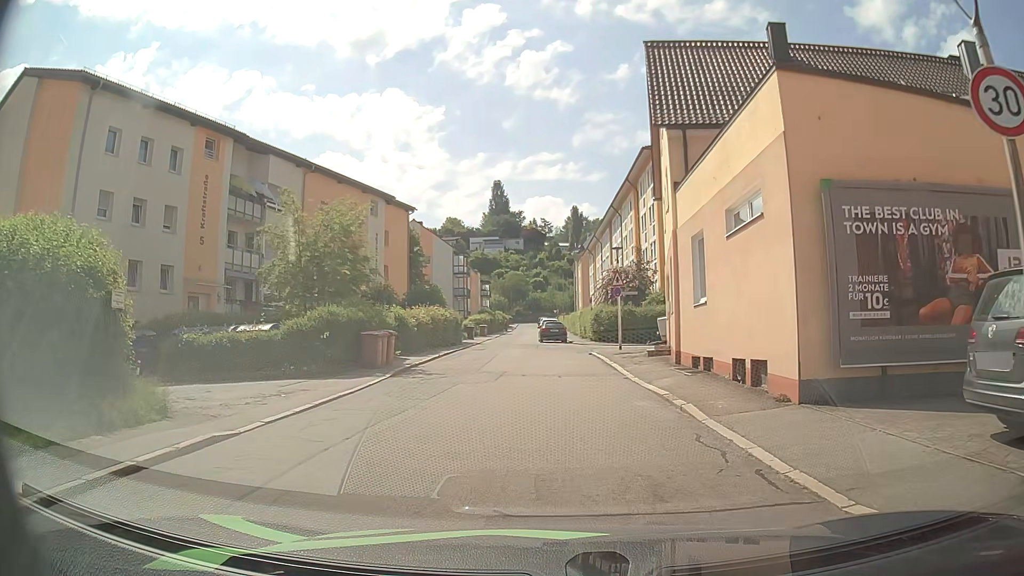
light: Day
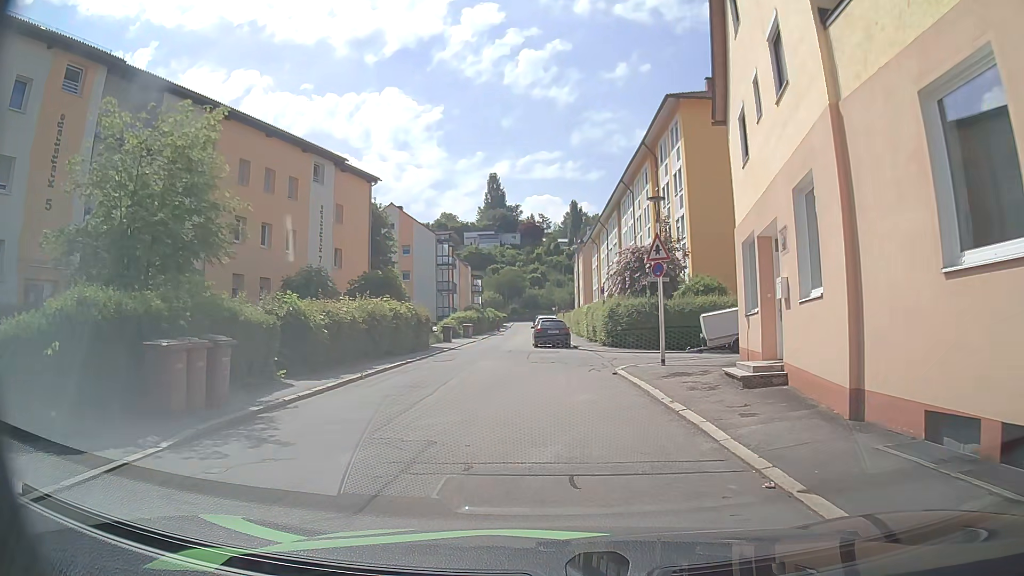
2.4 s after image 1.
(0.0, +11.3) m; -1°
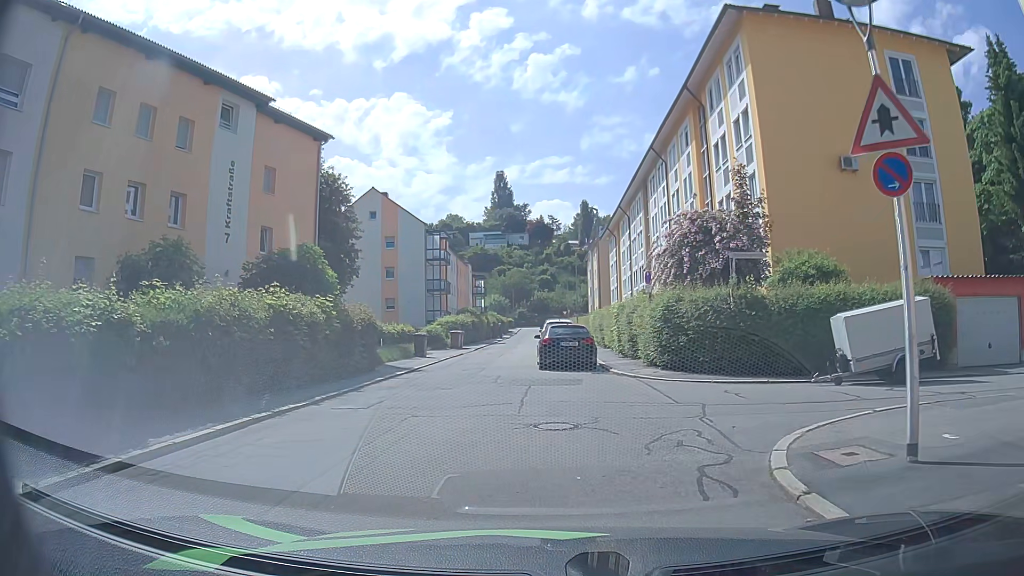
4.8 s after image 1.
(0.0, +11.9) m; -2°
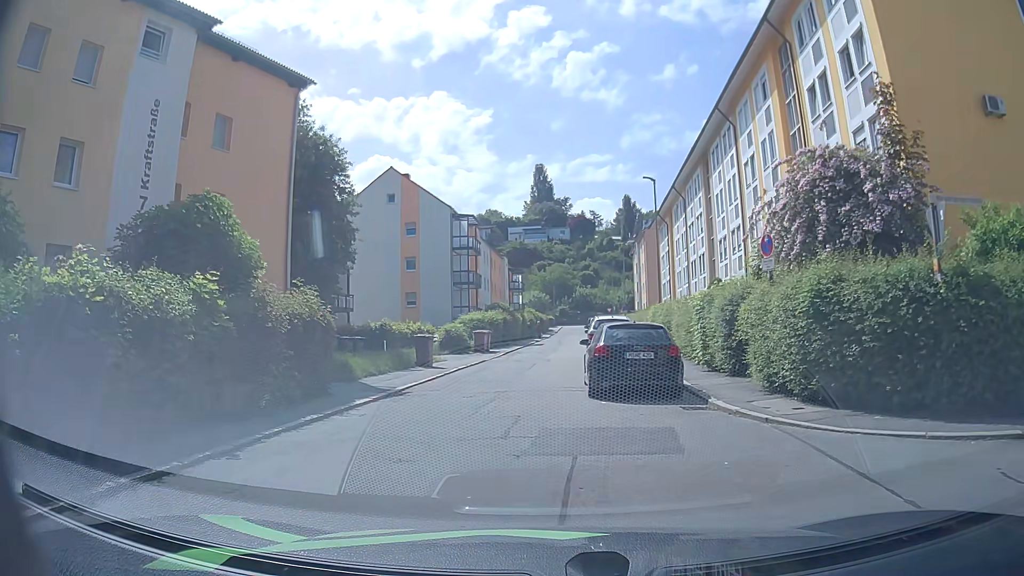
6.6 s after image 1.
(+0.1, +7.9) m; -2°
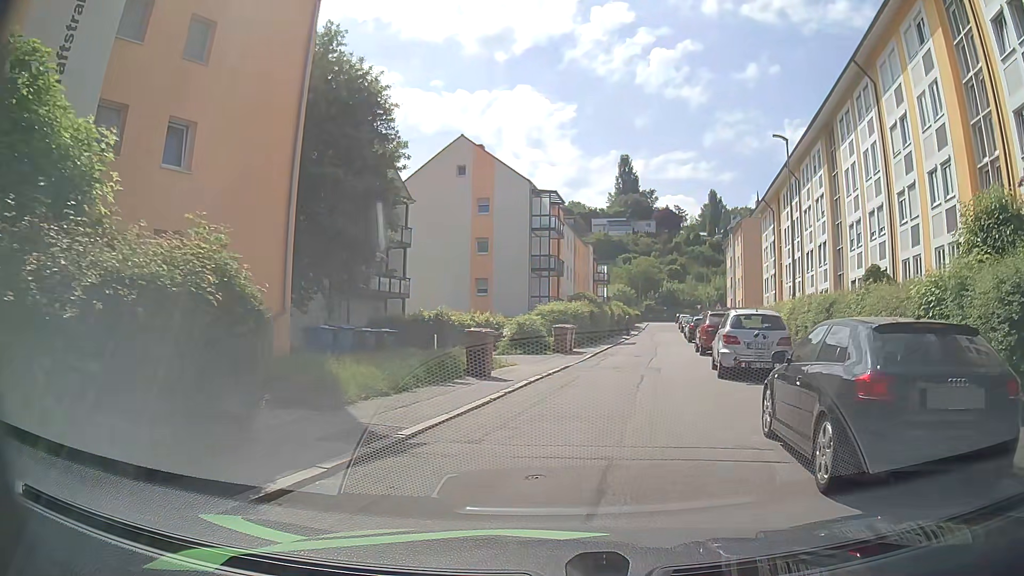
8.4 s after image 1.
(-0.6, +7.4) m; -8°
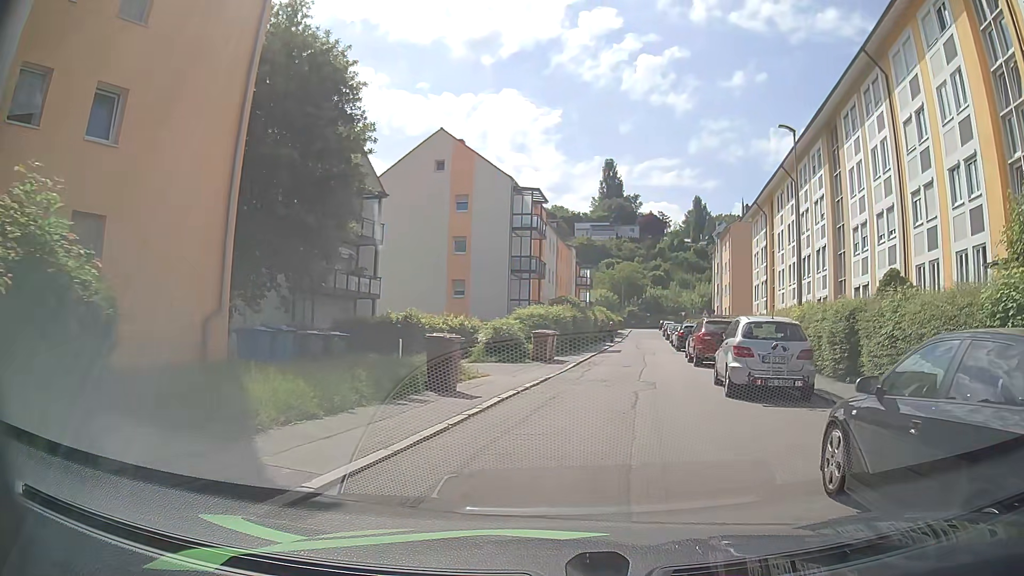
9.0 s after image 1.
(0.0, +2.5) m; +3°
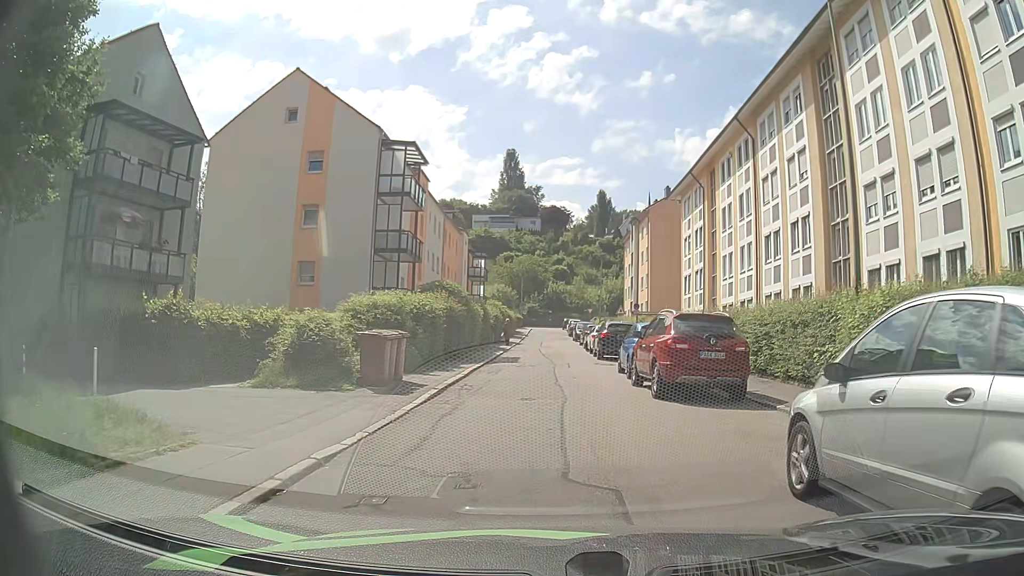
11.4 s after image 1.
(+0.7, +11.0) m; +7°
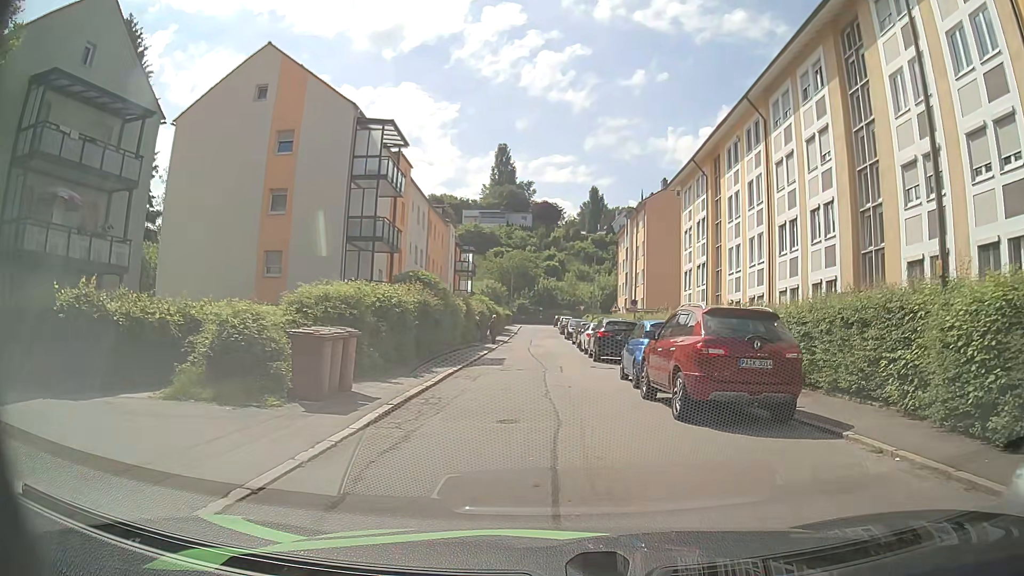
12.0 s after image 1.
(0.0, +3.2) m; +1°
